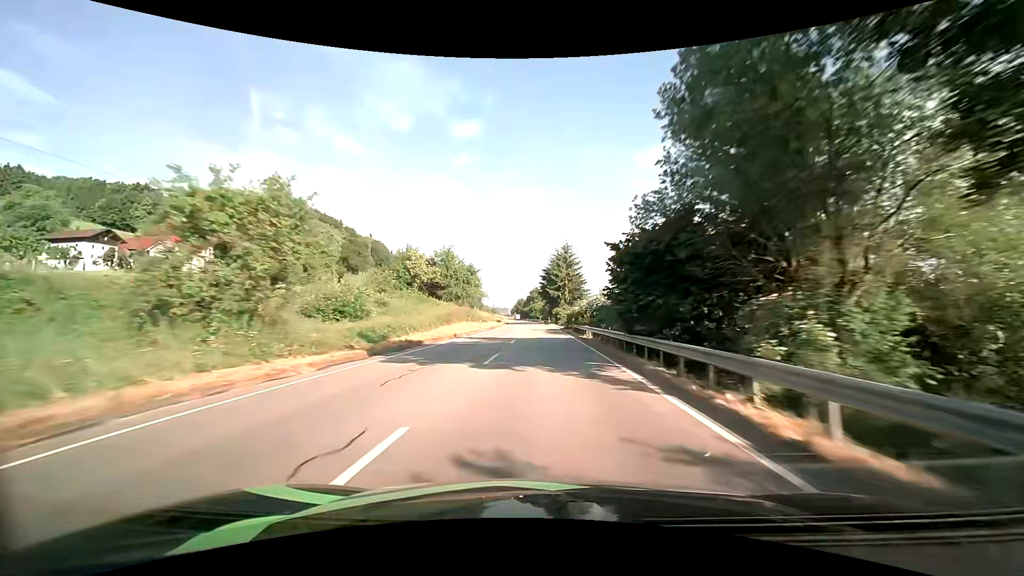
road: primary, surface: asphalt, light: Day
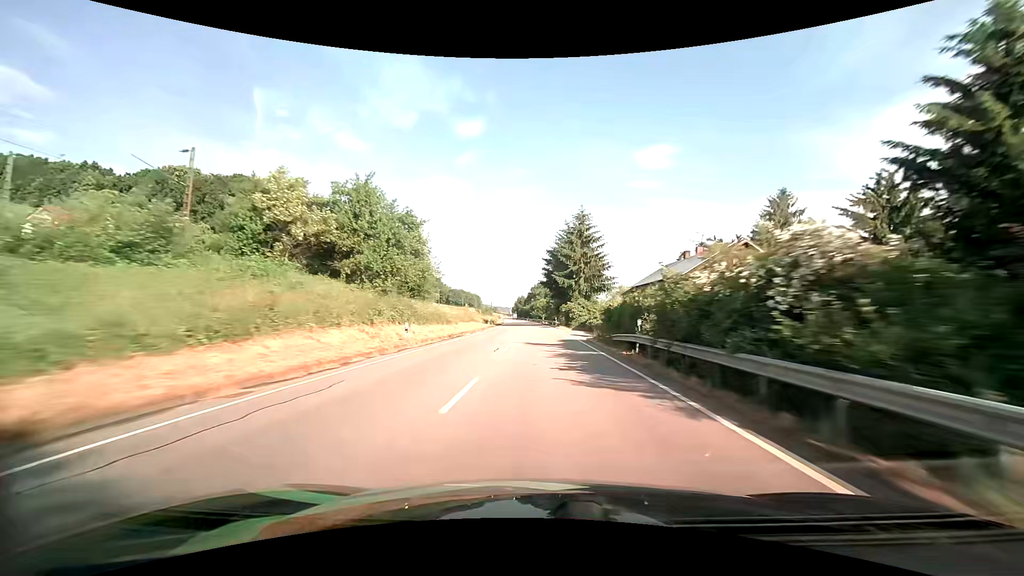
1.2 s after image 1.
(0.0, +31.9) m; 0°
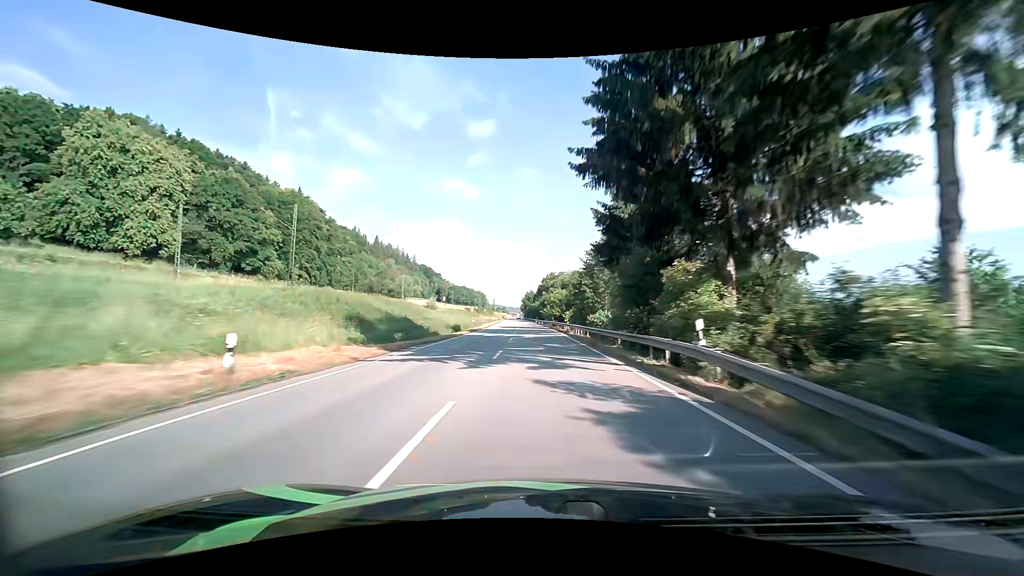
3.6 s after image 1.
(-0.5, +64.5) m; -1°
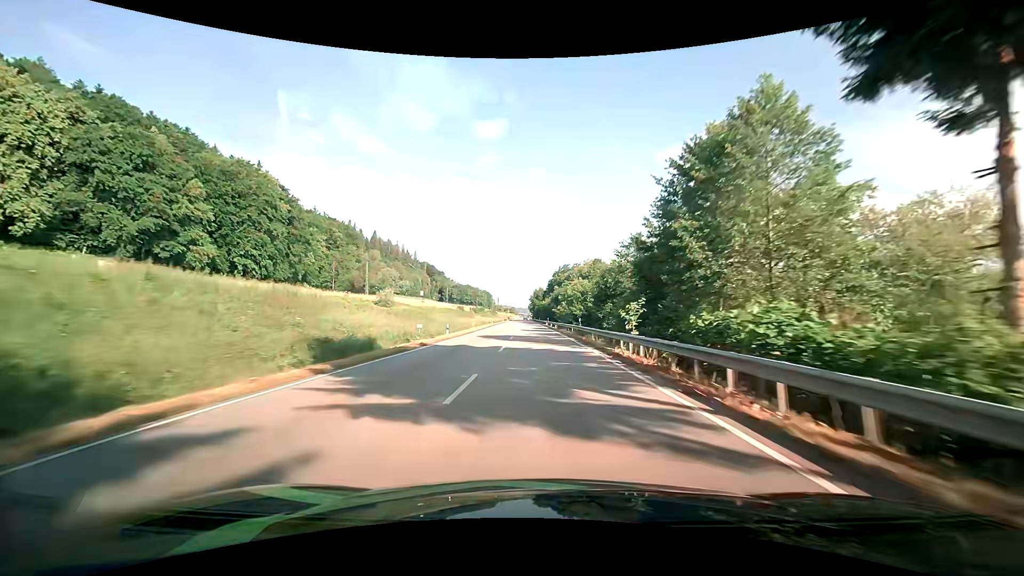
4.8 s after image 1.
(-0.3, +32.9) m; -1°
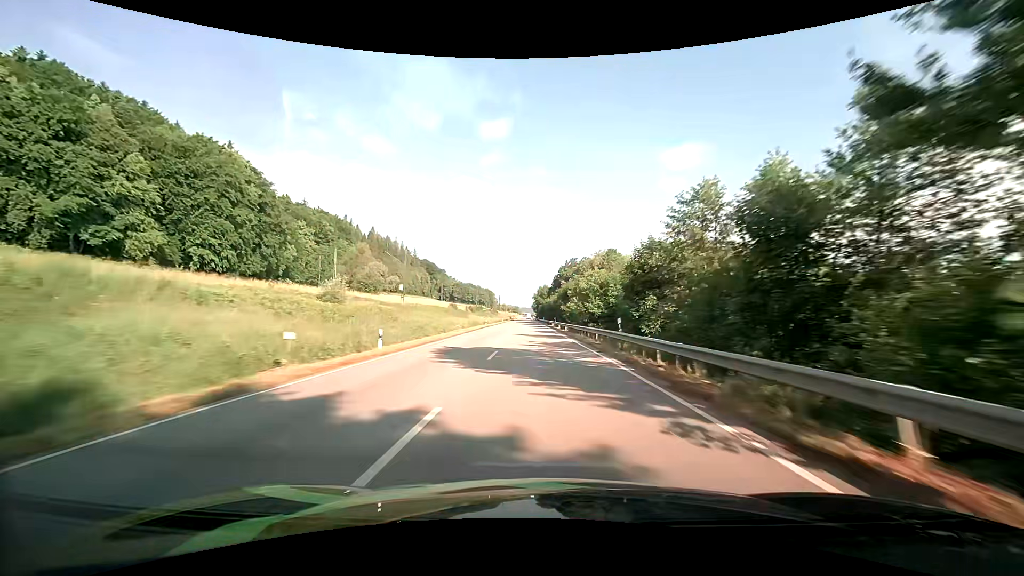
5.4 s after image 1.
(-0.1, +16.6) m; 0°
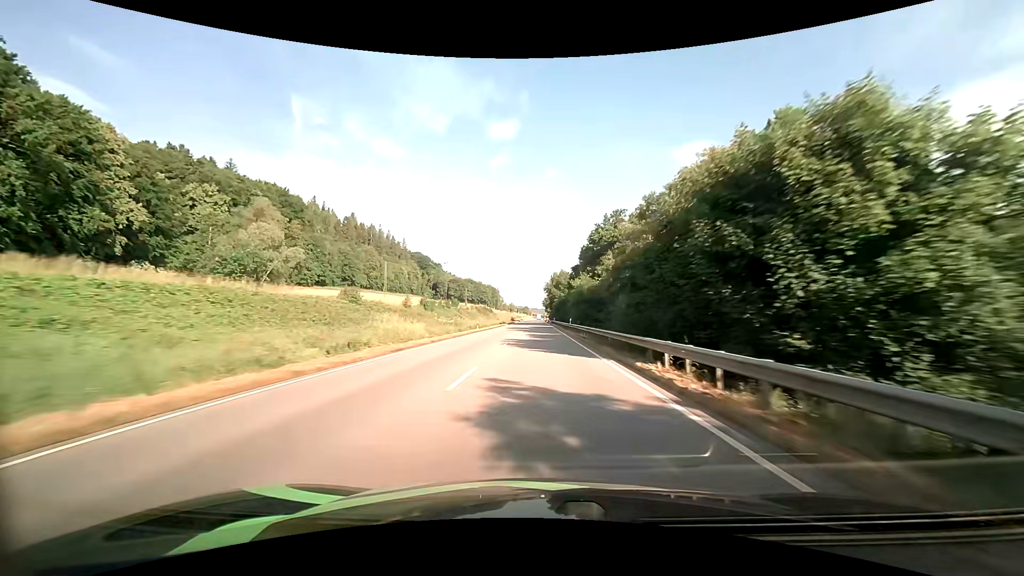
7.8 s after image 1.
(-1.1, +67.7) m; -2°
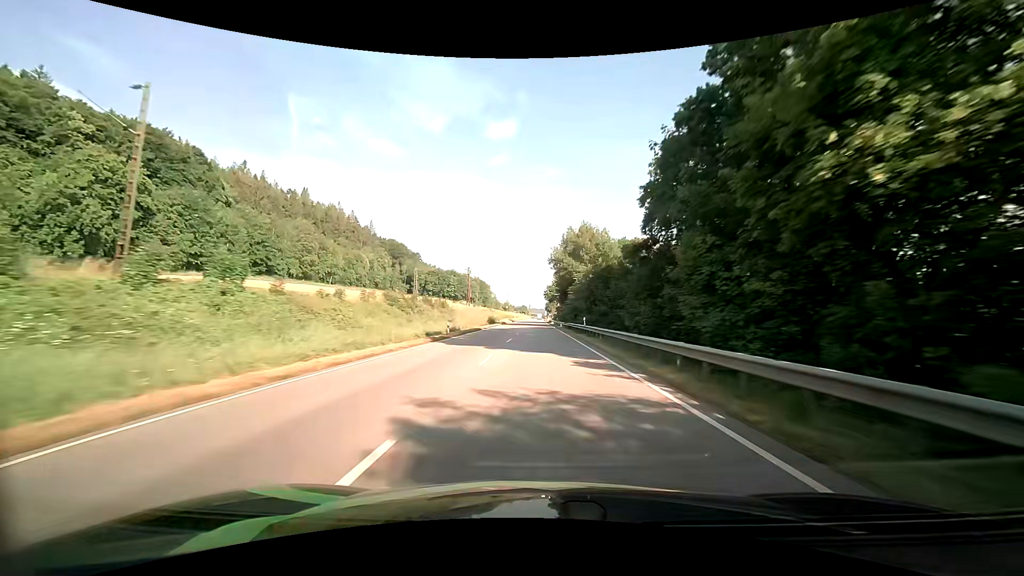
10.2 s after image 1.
(-0.1, +69.3) m; 0°
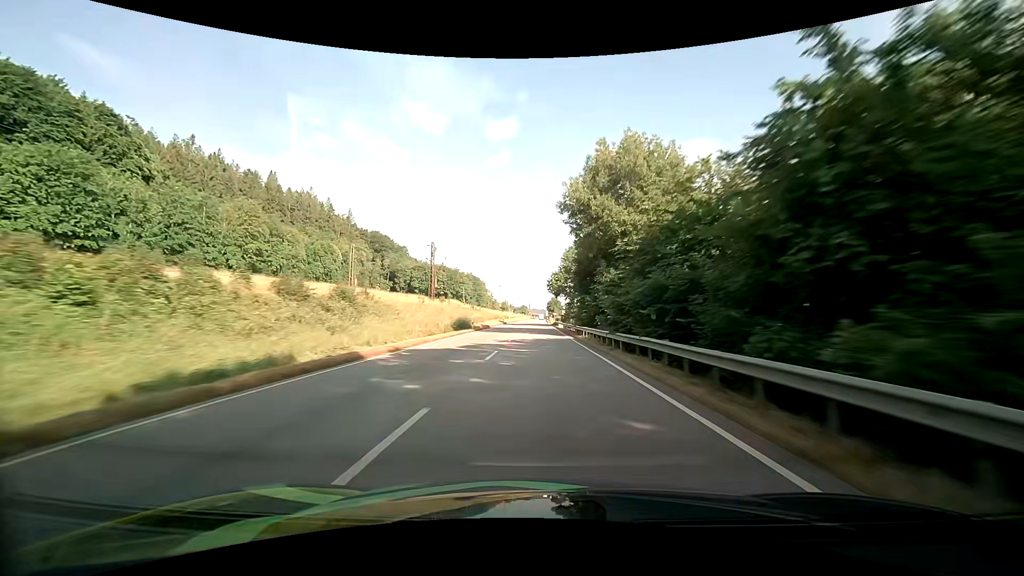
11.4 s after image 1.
(0.0, +34.9) m; 0°
(0, +10) (0, +20) (0, +30) (0, +40) (0, +50) (0, +60) (0, +70) (0, +80) (0, +90) (0, +100) m
